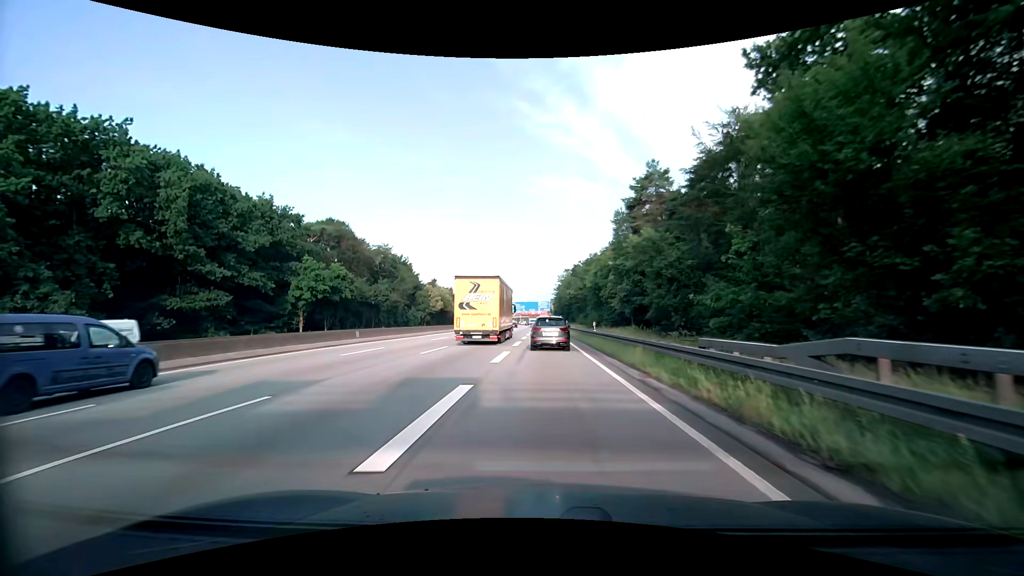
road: motorway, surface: asphalt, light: Day
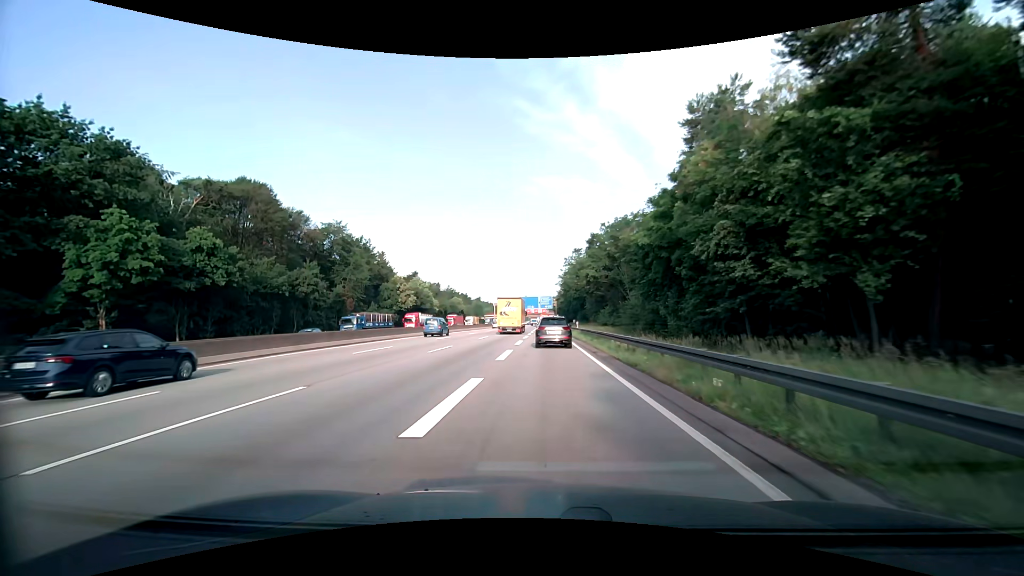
(-0.3, +35.0) m; -1°
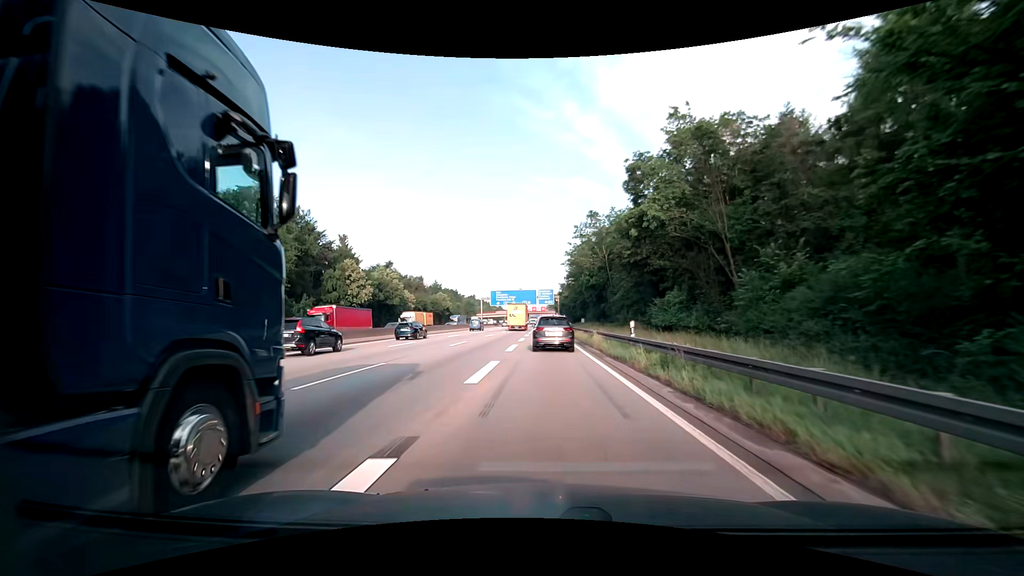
(+0.1, +31.0) m; 0°
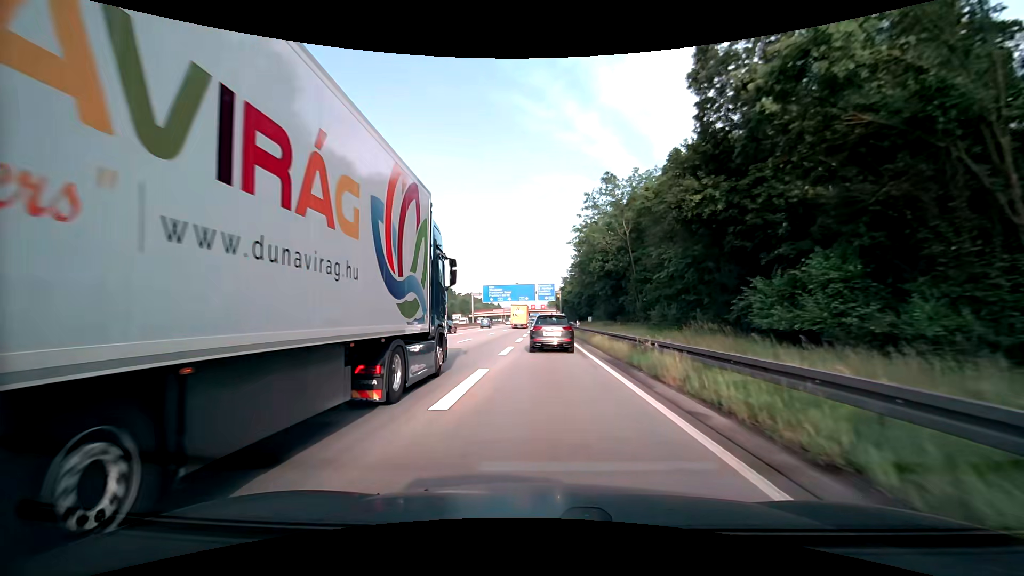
(0.0, +15.3) m; 0°
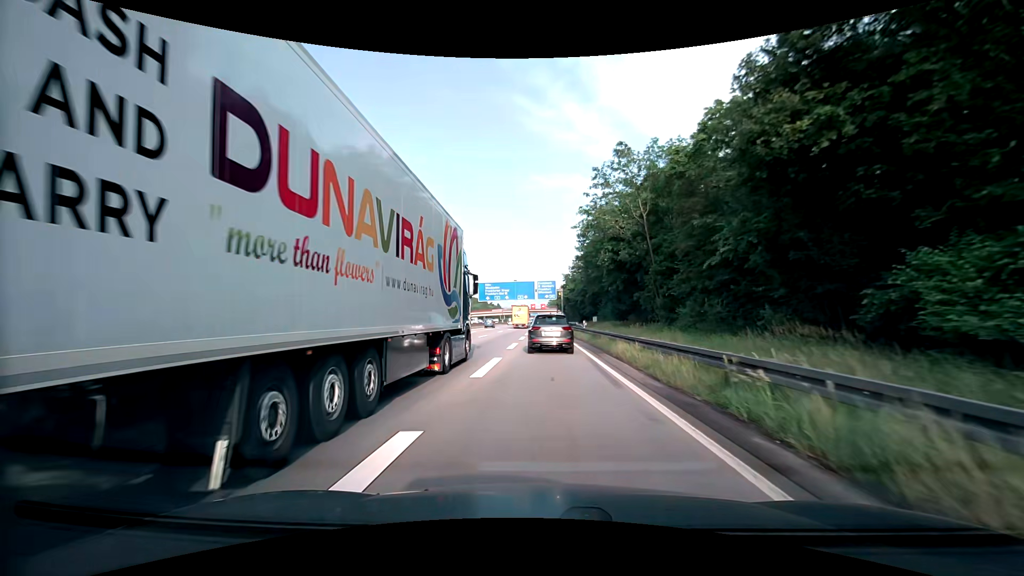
(0.0, +7.6) m; 0°
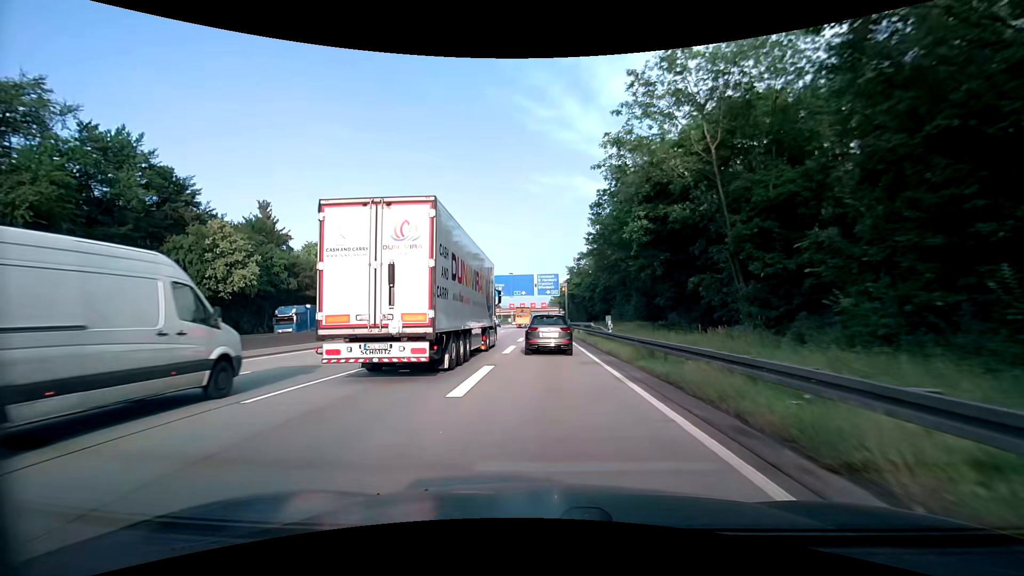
(-0.1, +15.0) m; -1°
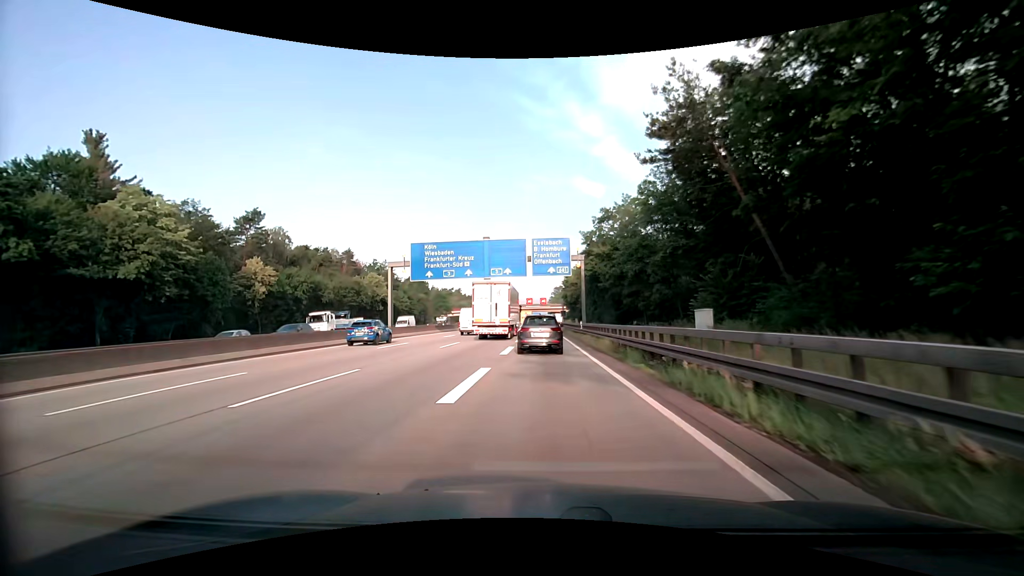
(+0.2, +36.5) m; 0°
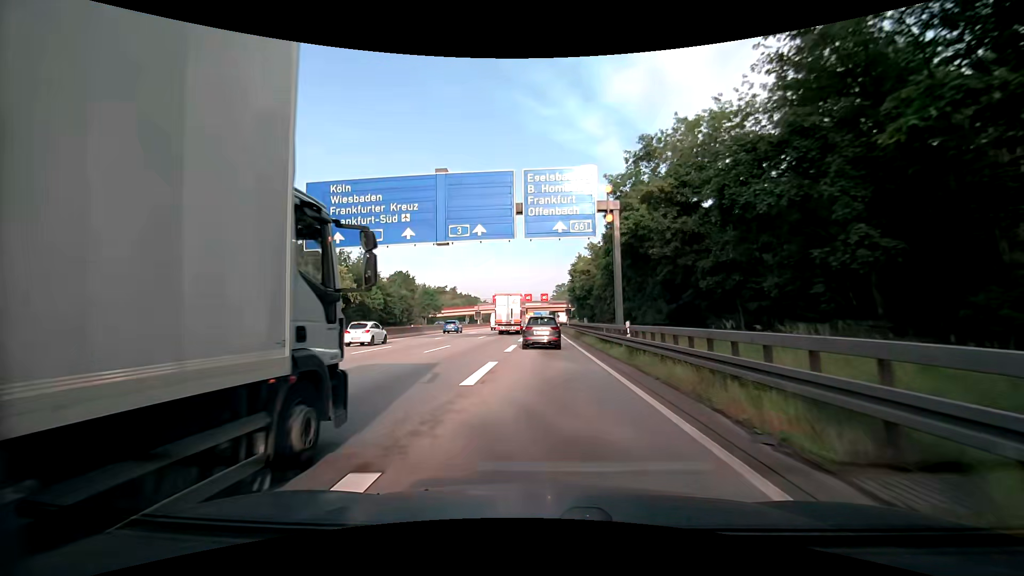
(+0.1, +21.9) m; 0°
(0, +10) (0, +20) (0, +30) (0, +40) (0, +50) (0, +60) (0, +70) (0, +80) (0, +90) (0, +100) m
